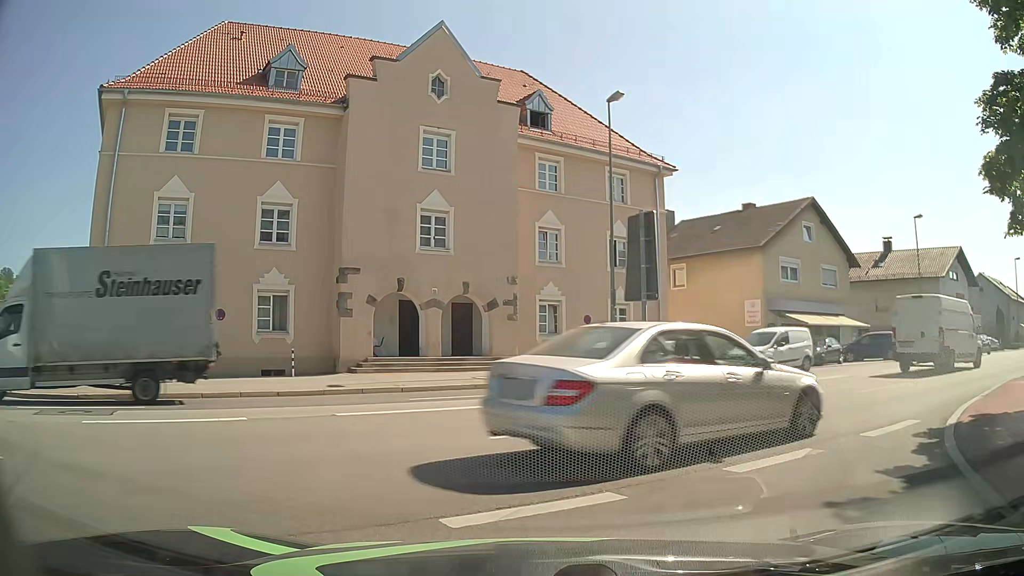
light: Day
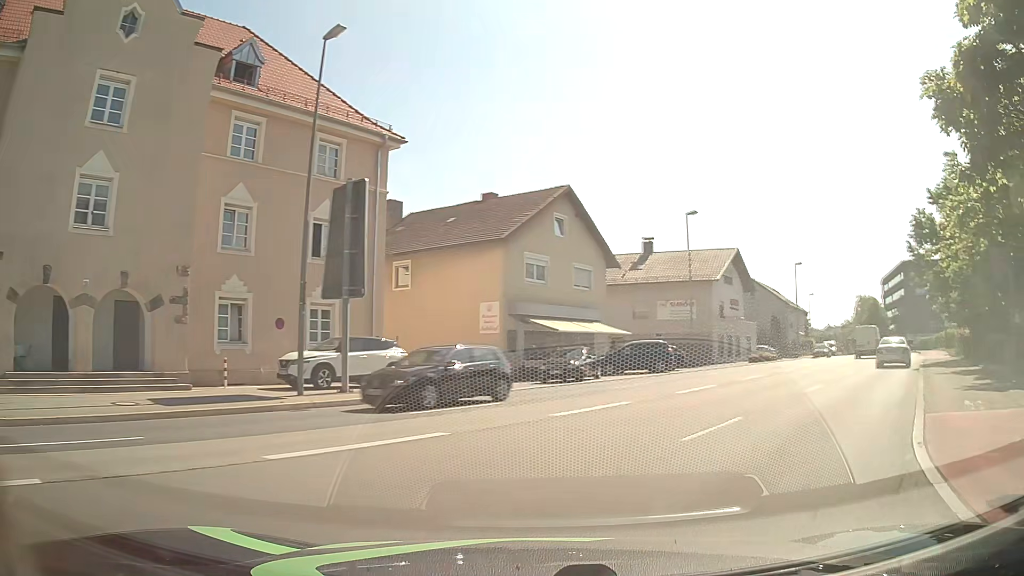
(+1.2, +6.8) m; +25°
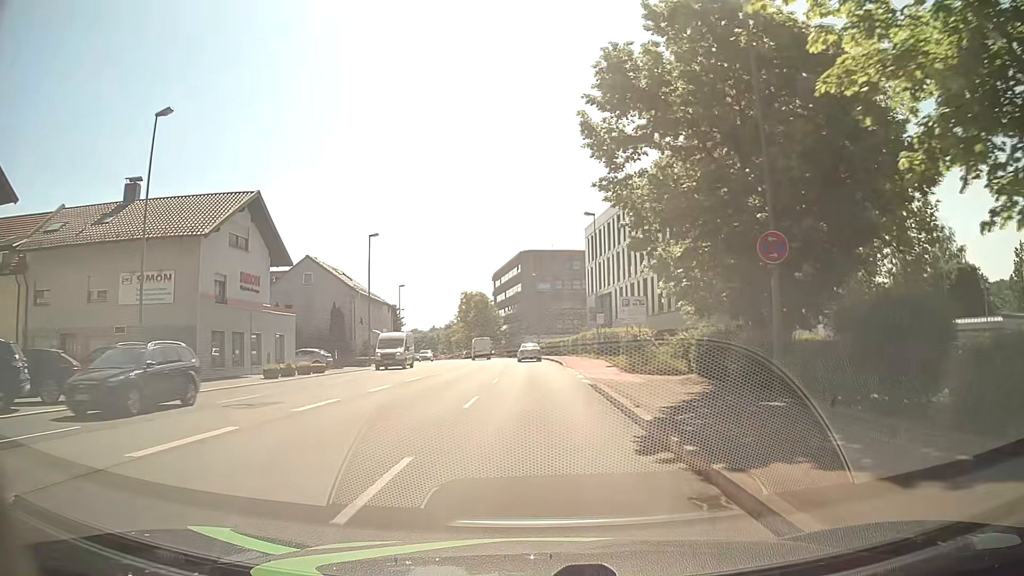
(+9.0, +20.3) m; +31°
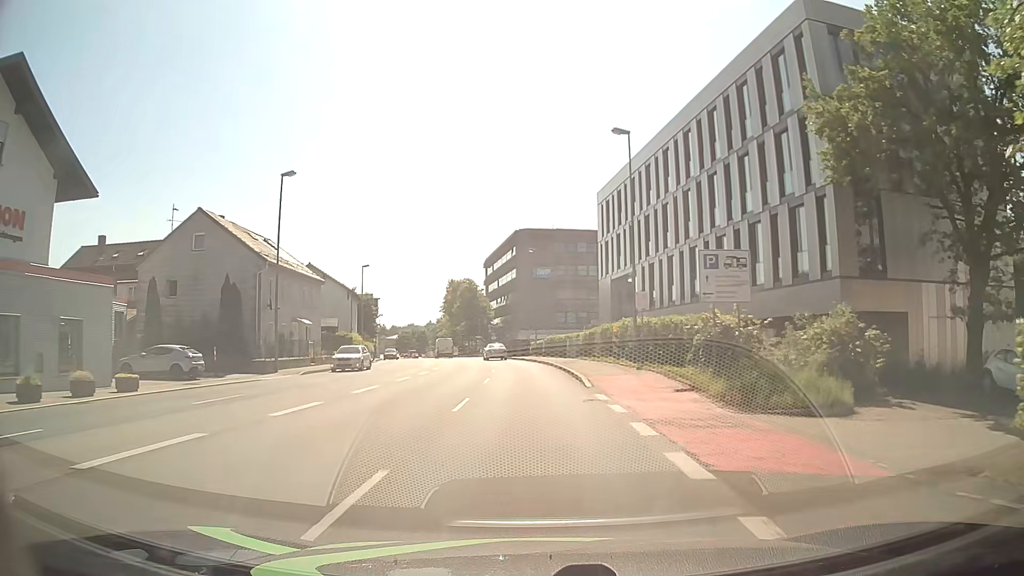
(+0.1, +19.2) m; 0°
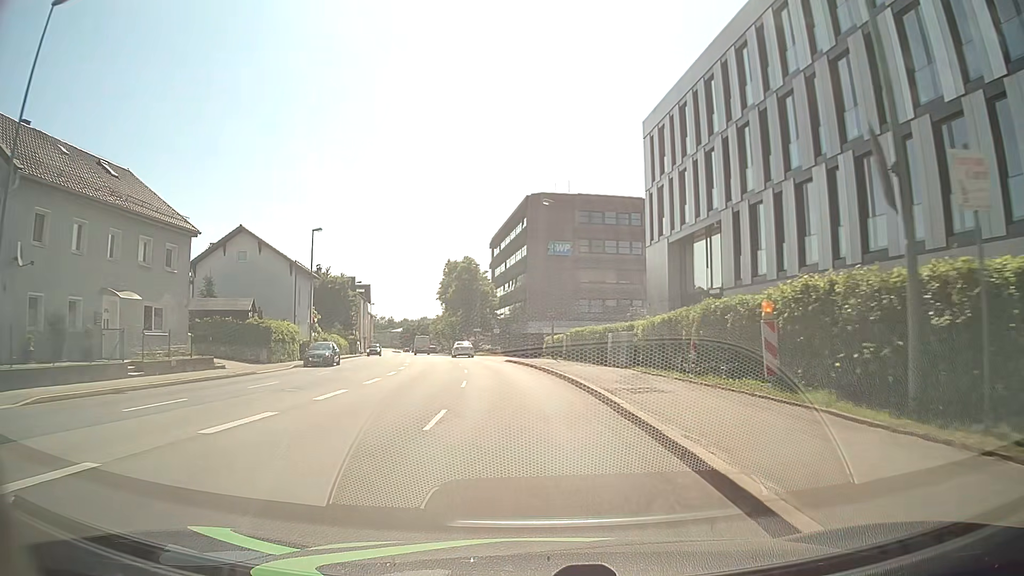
(0.0, +21.2) m; -1°
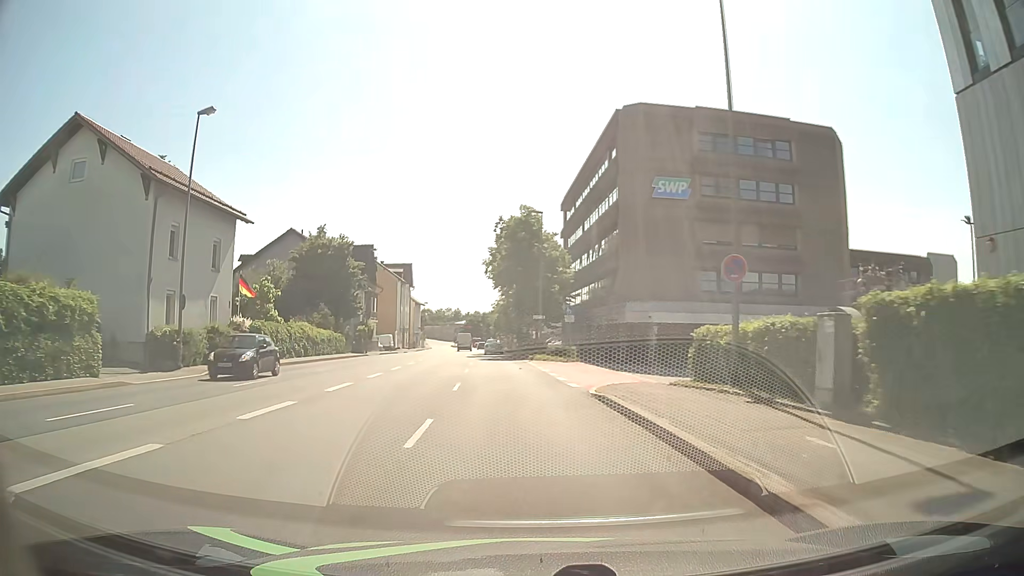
(-1.3, +29.0) m; -5°
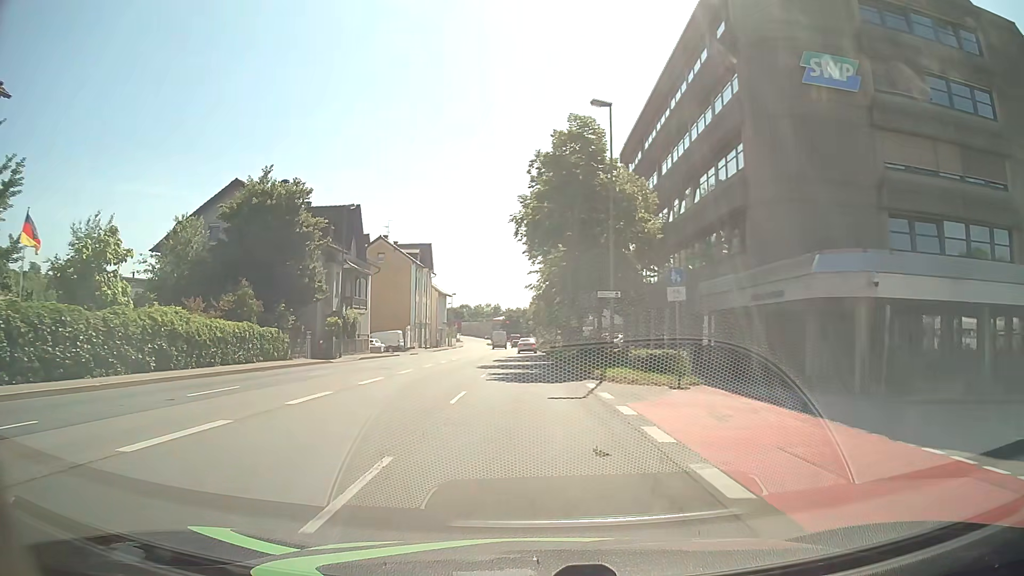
(-0.9, +21.9) m; -4°
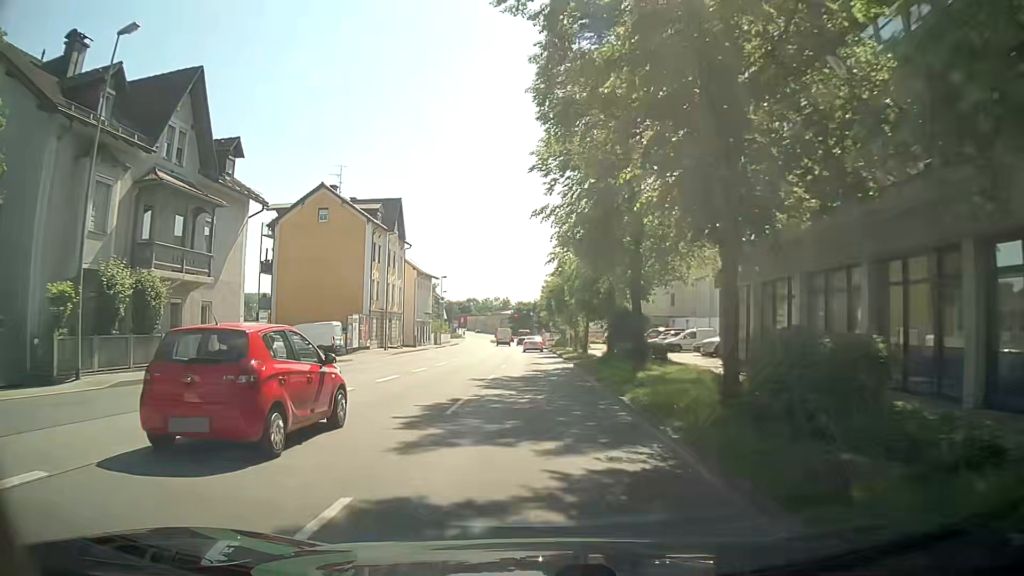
(-0.5, +28.9) m; -1°
(0, +10) (0, +20) (0, +30) (0, +40) (0, +50) (0, +60) (-1, +70) (-1, +80) (-1, +90) (-2, +100) m
